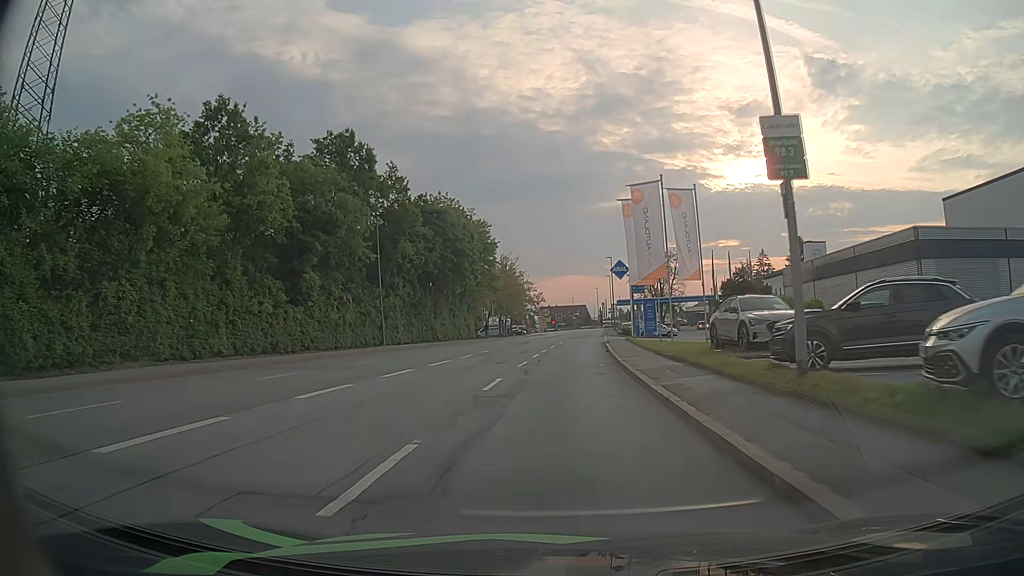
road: tertiary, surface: asphalt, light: Day
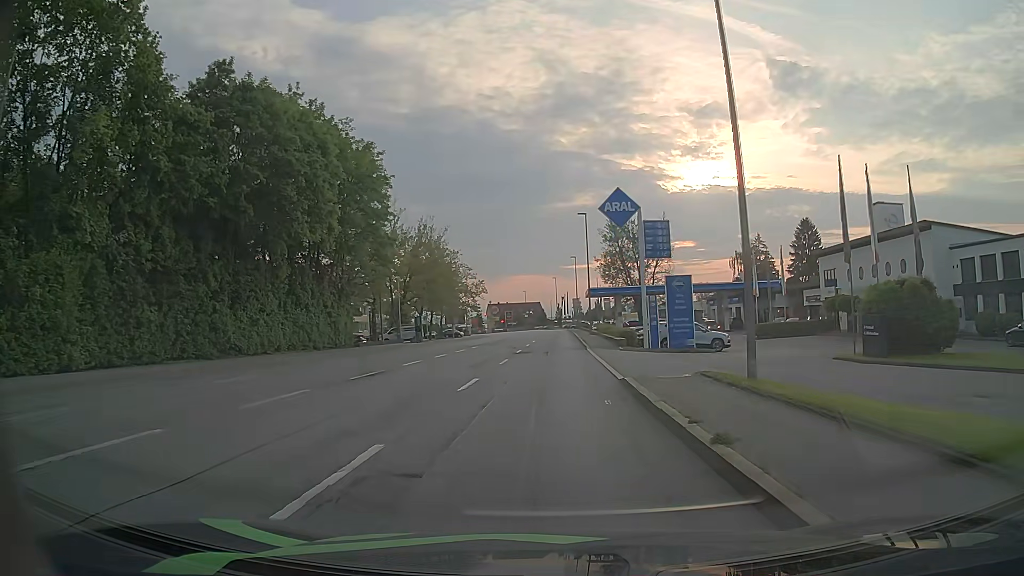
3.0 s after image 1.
(+1.5, +37.1) m; +4°
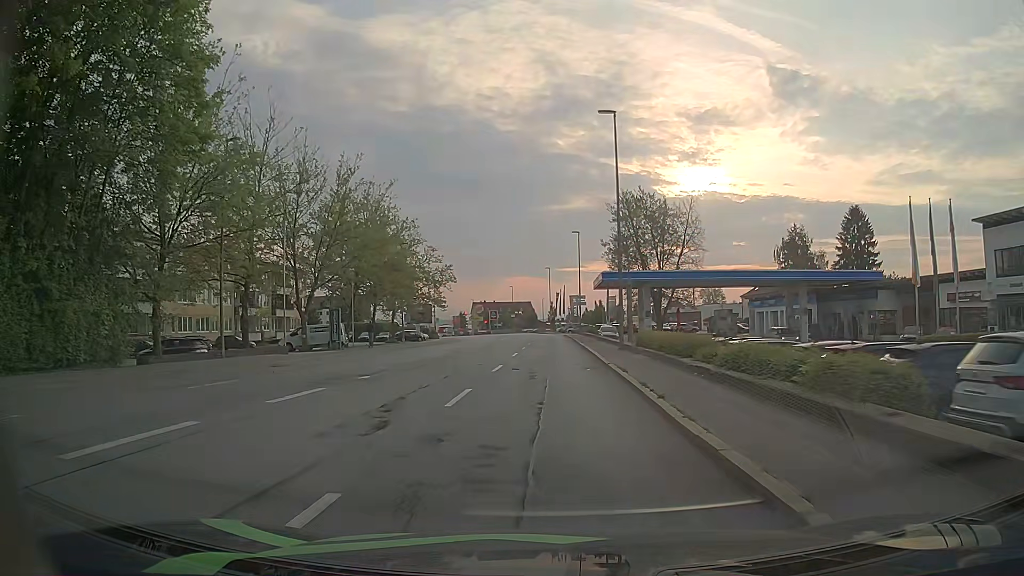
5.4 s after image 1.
(+0.1, +28.9) m; +1°
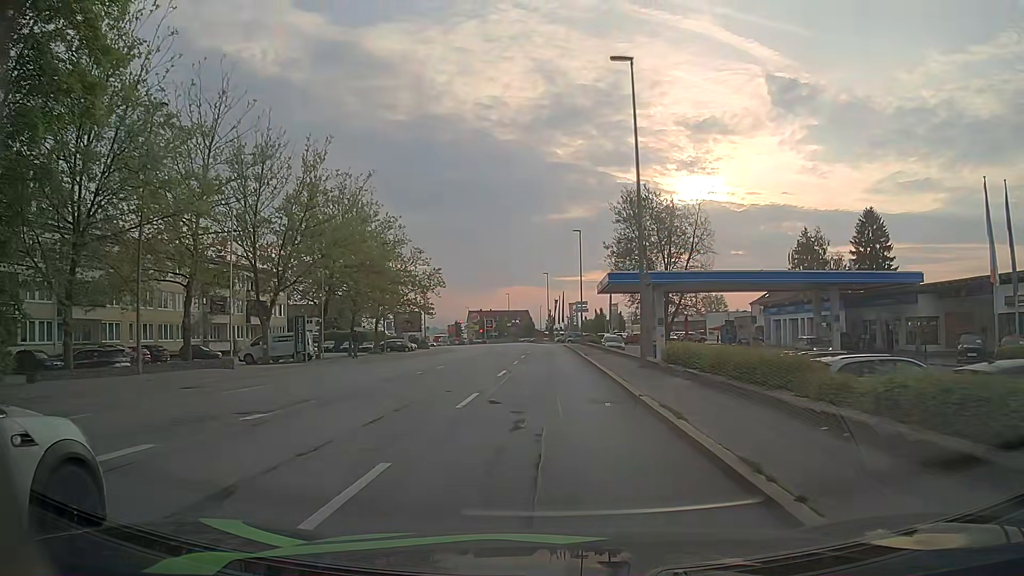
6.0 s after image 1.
(0.0, +7.0) m; 0°
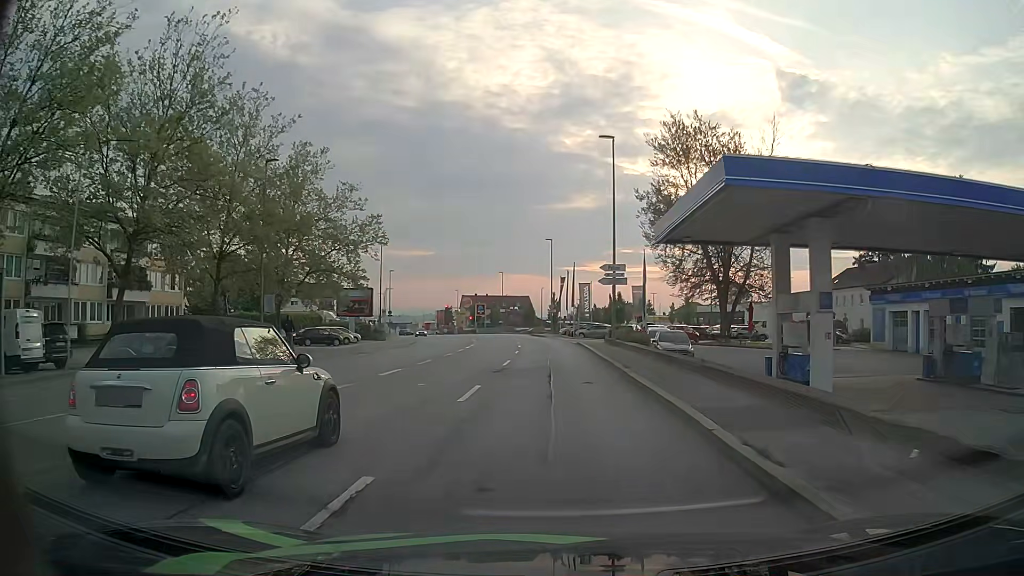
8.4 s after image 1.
(+0.3, +28.0) m; 0°
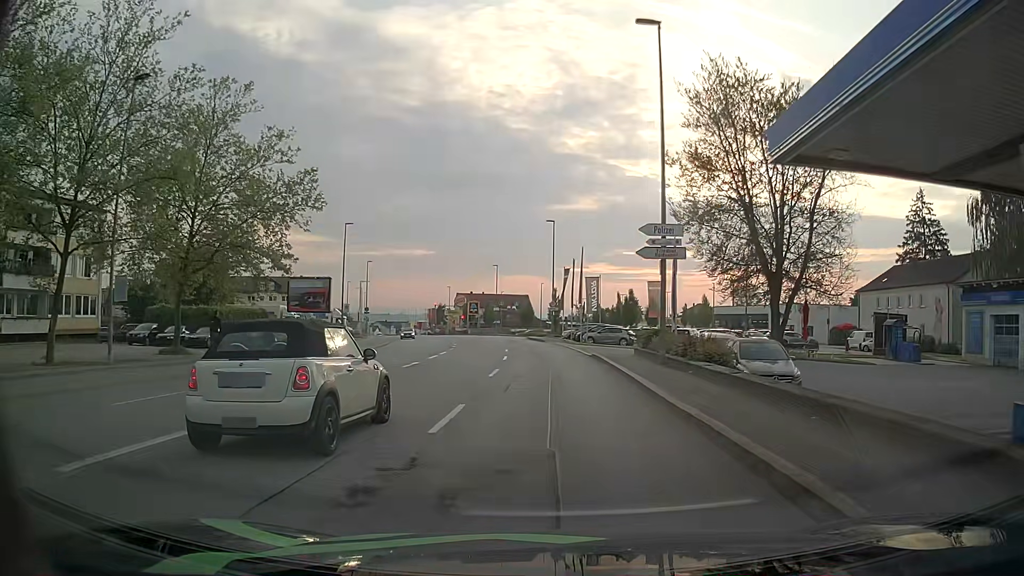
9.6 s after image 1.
(0.0, +13.7) m; 0°
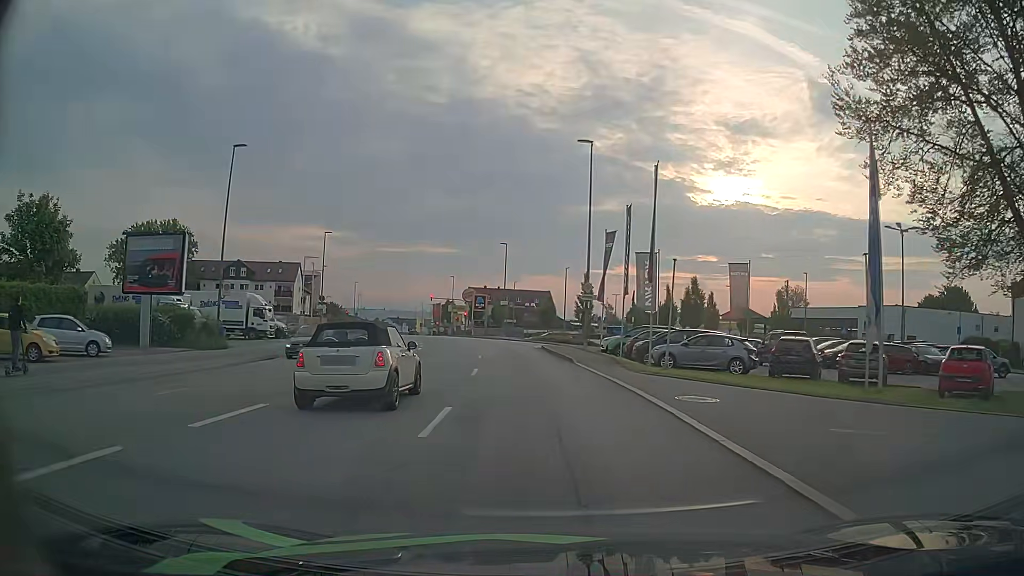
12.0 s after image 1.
(-0.3, +26.3) m; -2°
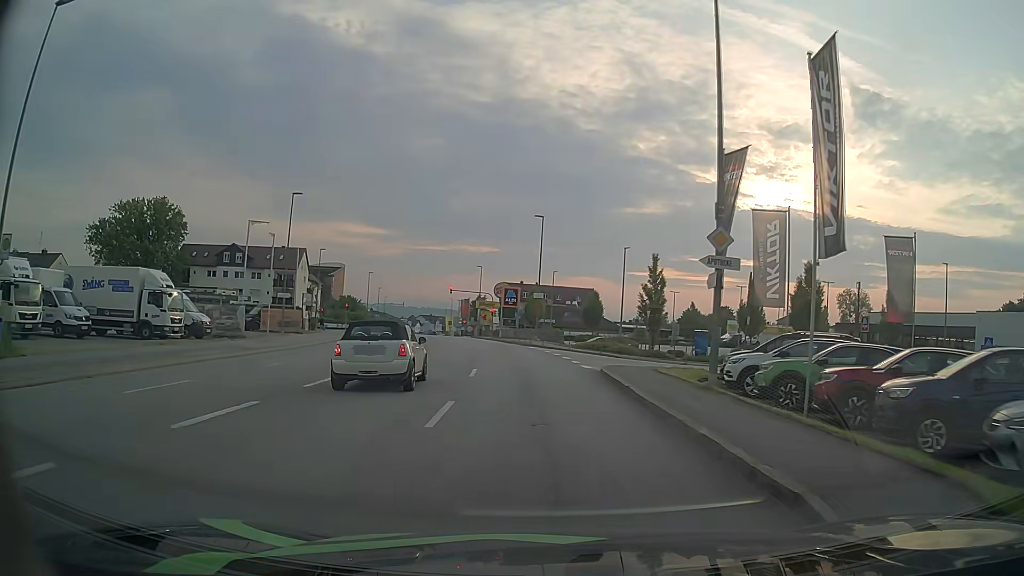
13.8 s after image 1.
(-0.7, +18.7) m; -4°
(0, +10) (-1, +20) (-1, +30) (-3, +40) (-4, +50) (-6, +60) (-8, +69) (-10, +79) (-12, +89) (-14, +99) m
